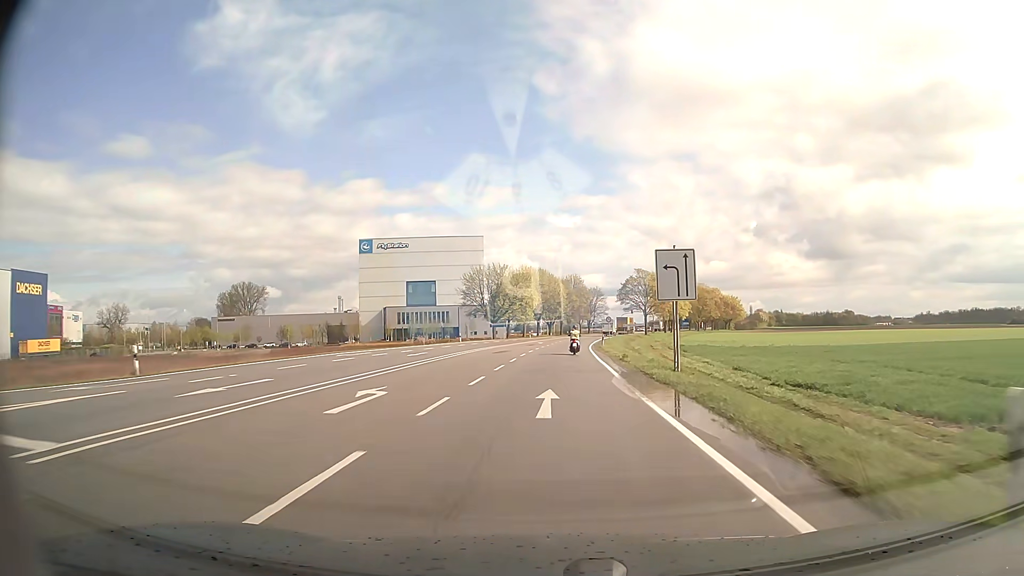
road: secondary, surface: asphalt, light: Day
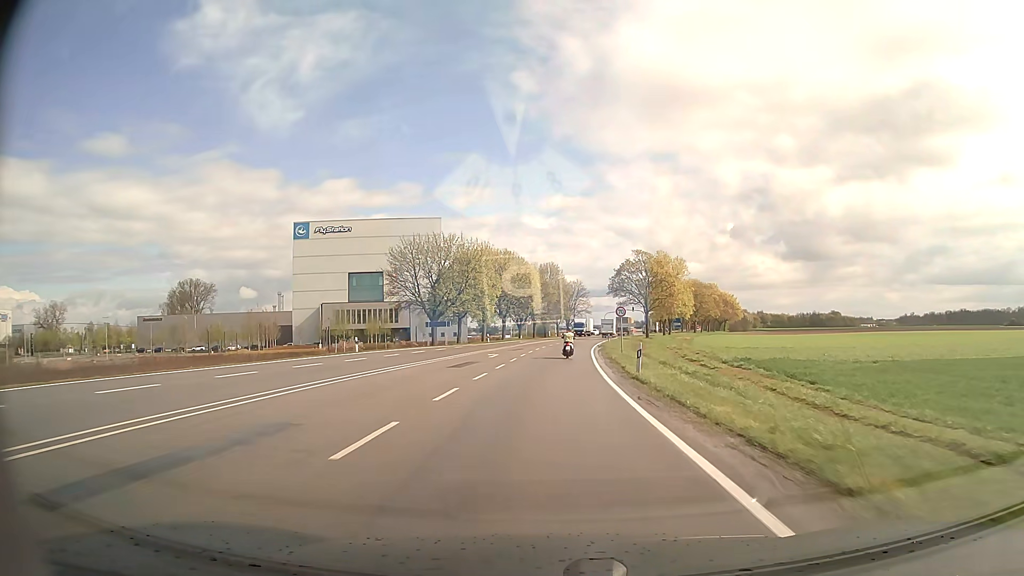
(+0.6, +33.1) m; +2°
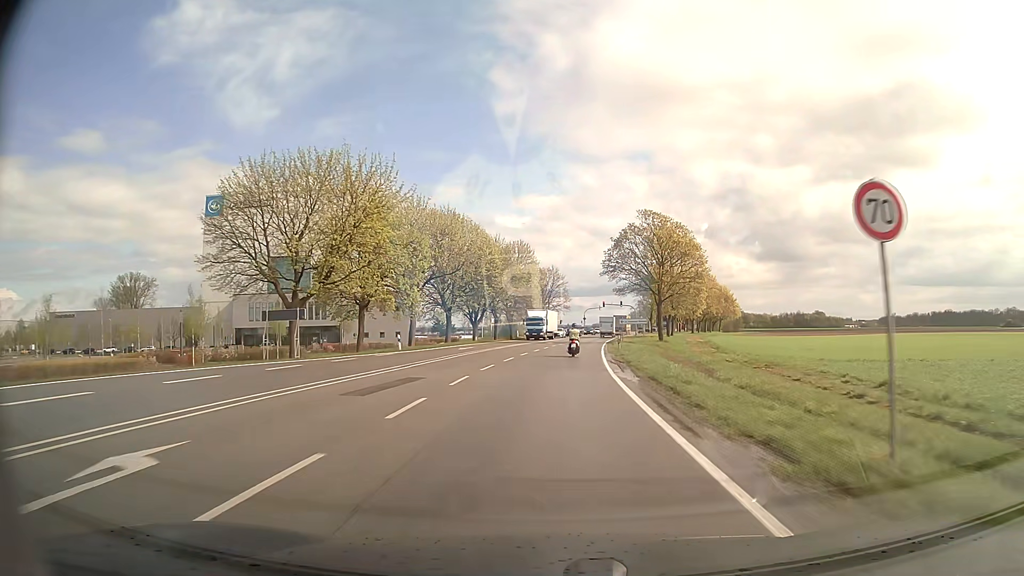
(+0.5, +32.8) m; +2°
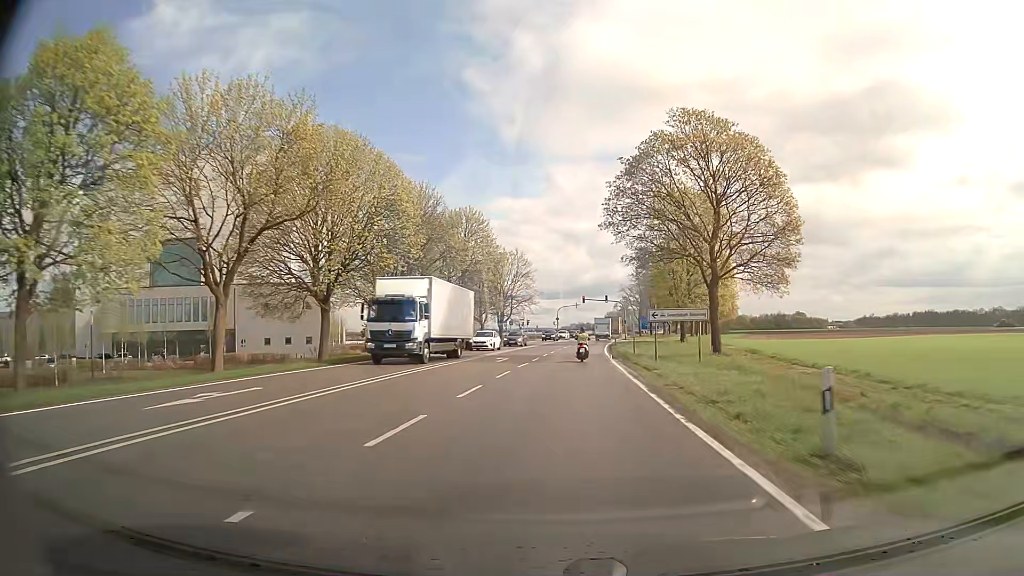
(+0.8, +32.0) m; +3°
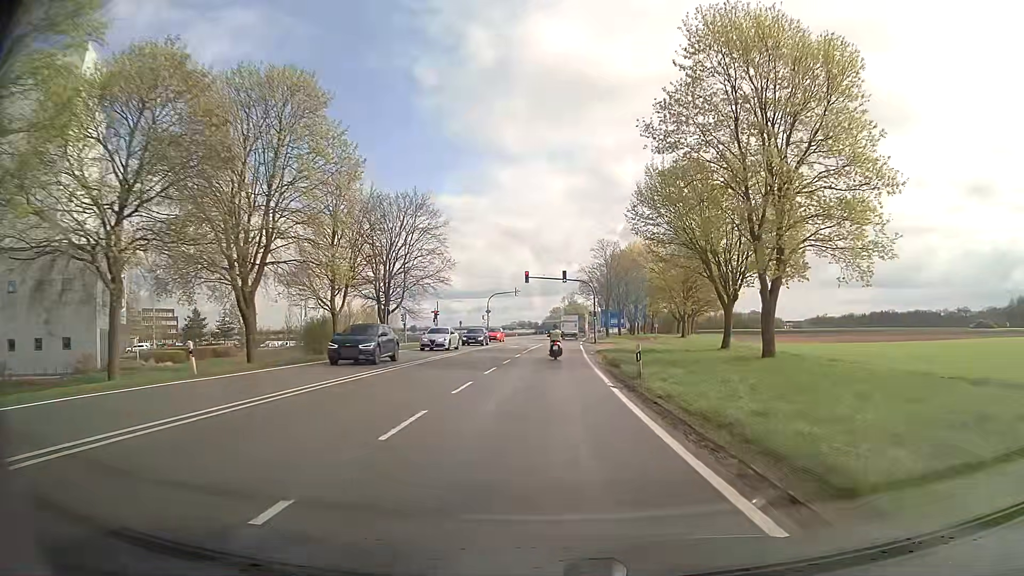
(+1.8, +41.6) m; +5°
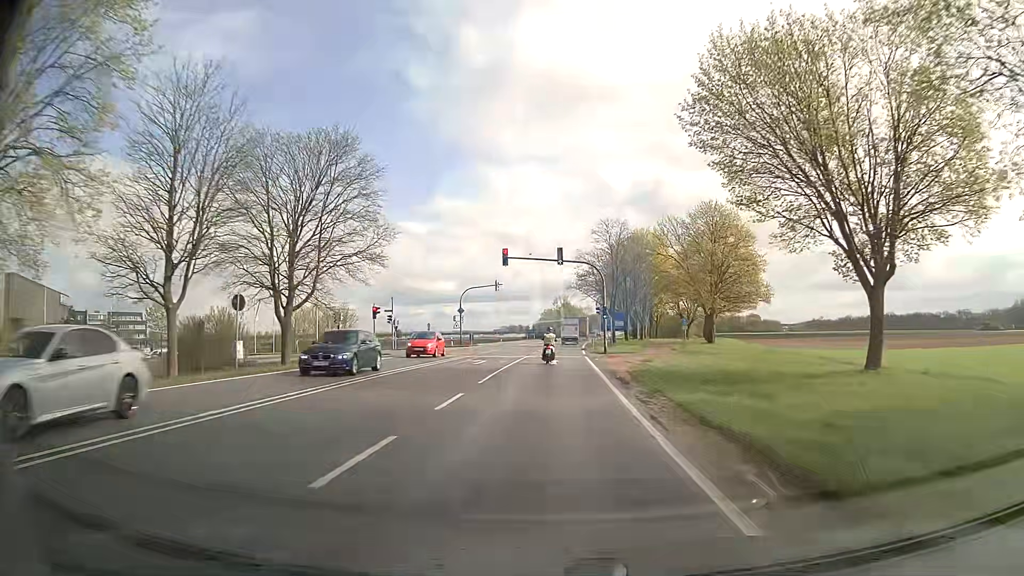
(+0.2, +20.5) m; +1°
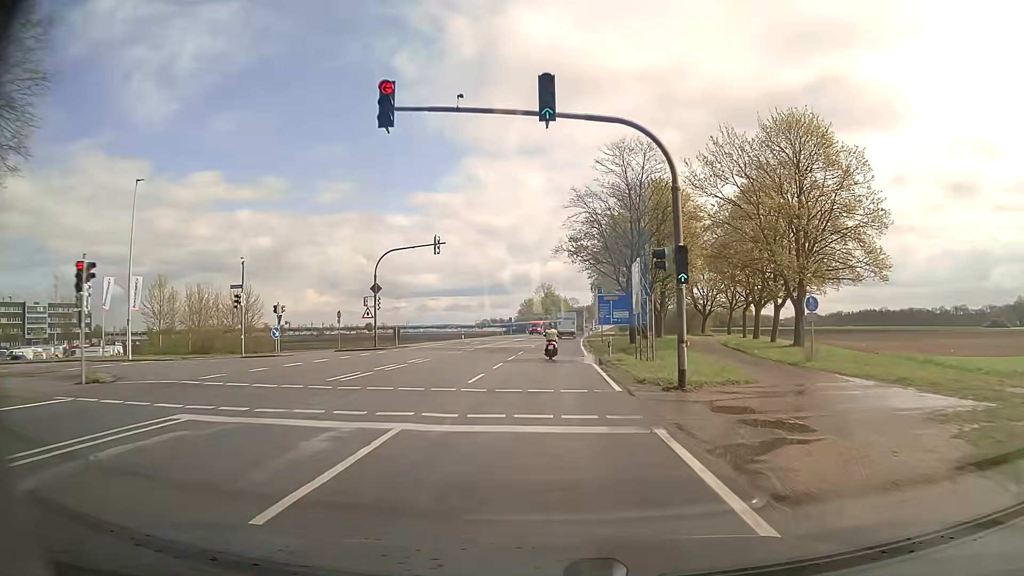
(+0.4, +30.0) m; +2°
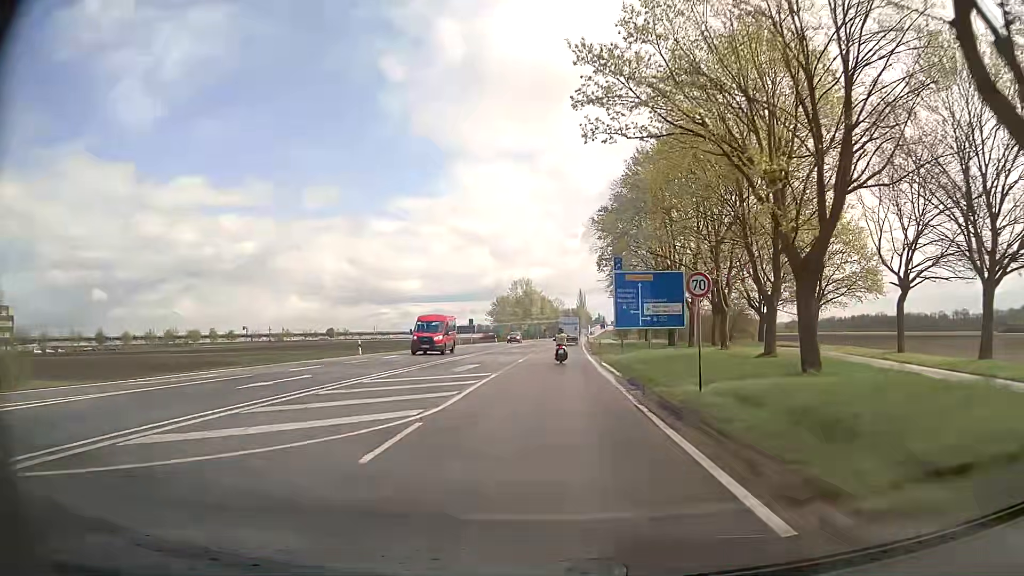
(+0.3, +39.9) m; +1°
(0, +10) (0, +20) (0, +30) (+1, +40) (+1, +50) (+2, +60) (+2, +70) (+3, +80) (+3, +90) (+4, +100) m
